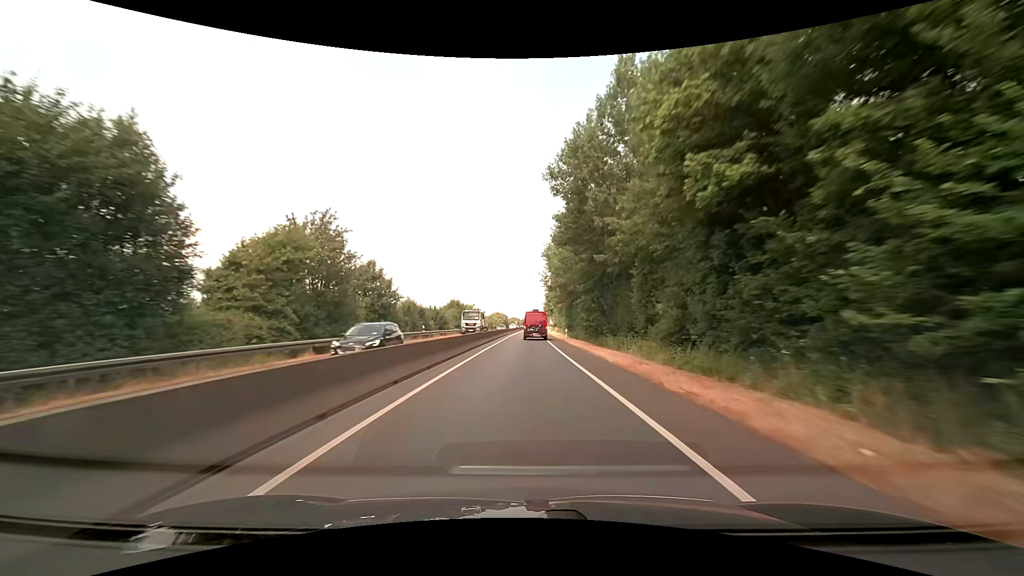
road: trunk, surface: asphalt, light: Day
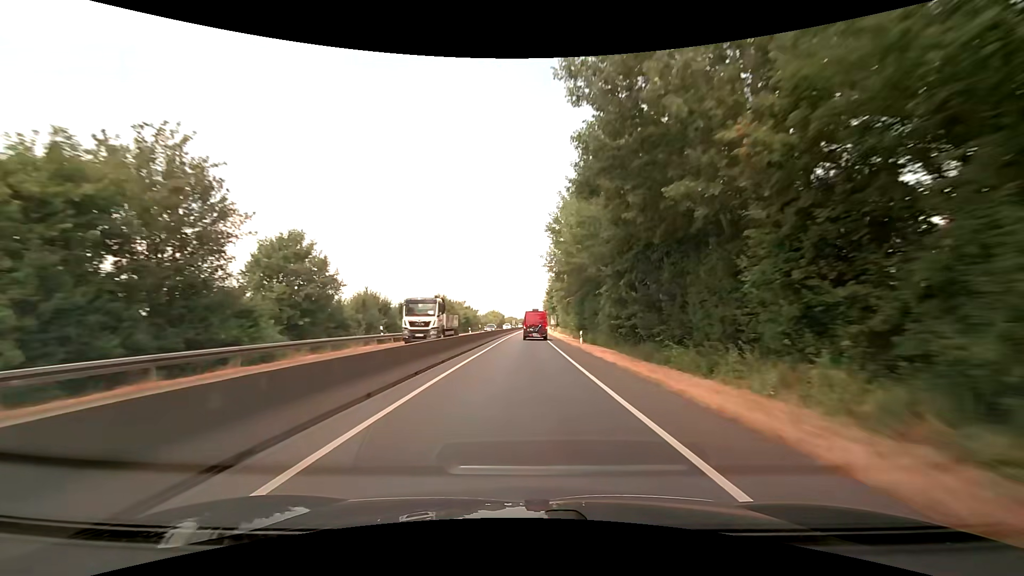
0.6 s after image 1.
(+0.1, +13.9) m; +1°
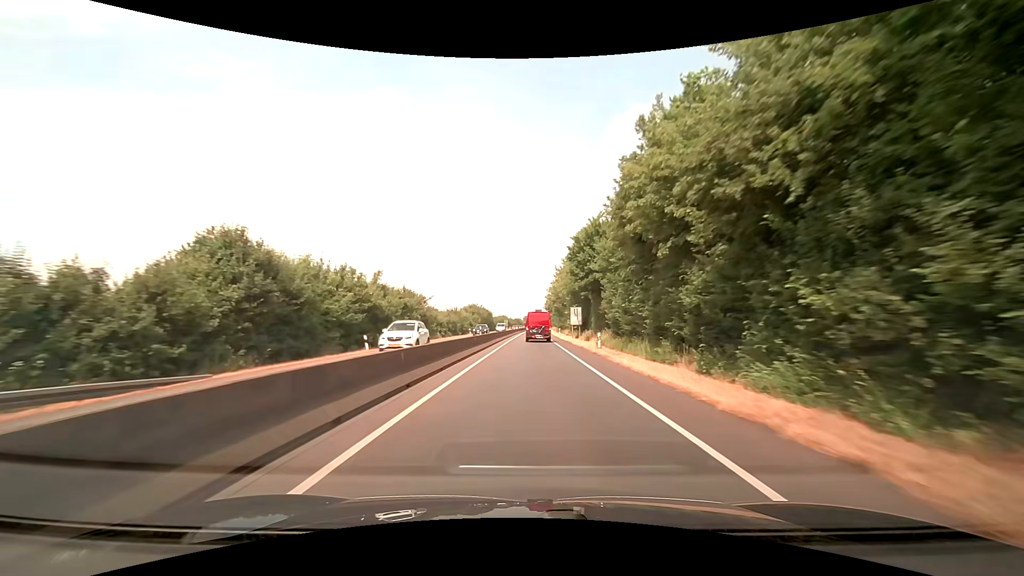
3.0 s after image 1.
(0.0, +54.5) m; 0°
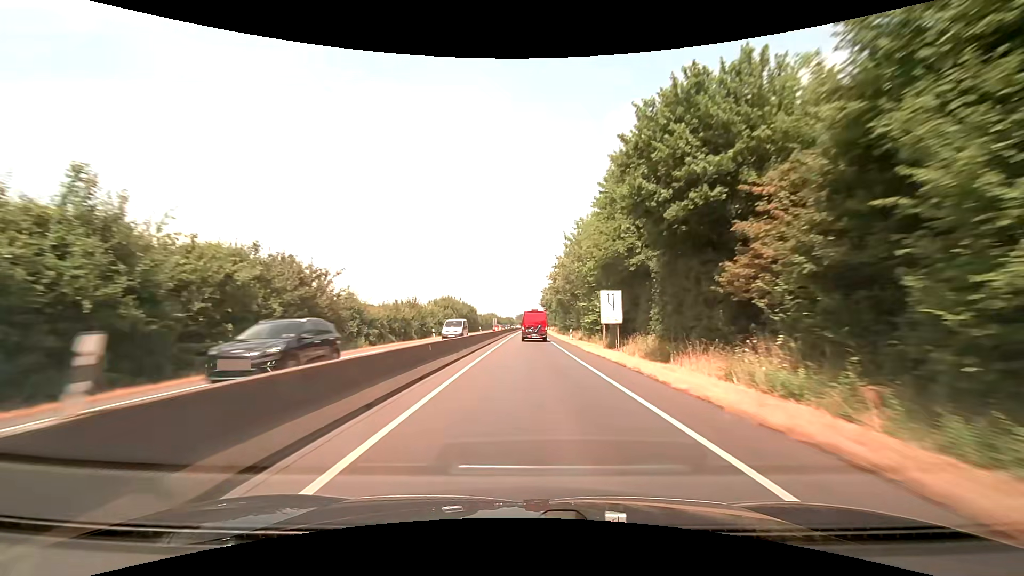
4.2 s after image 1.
(+0.1, +26.9) m; 0°
(0, +10) (0, +20) (0, +30) (0, +40) (+1, +50) (+1, +60) (+1, +70) (+1, +80) (+1, +90) (+2, +100) m
